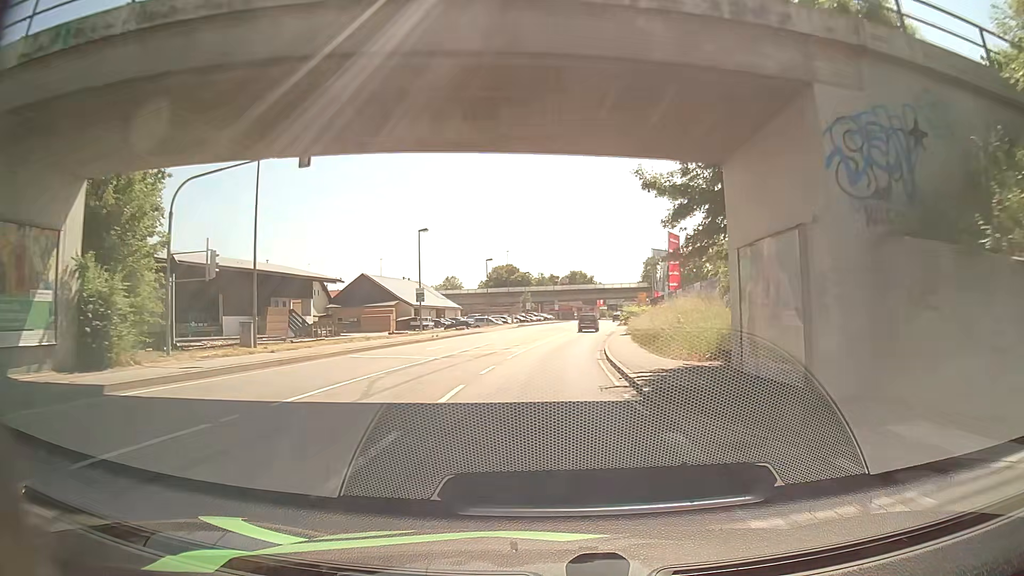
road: primary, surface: asphalt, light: Day
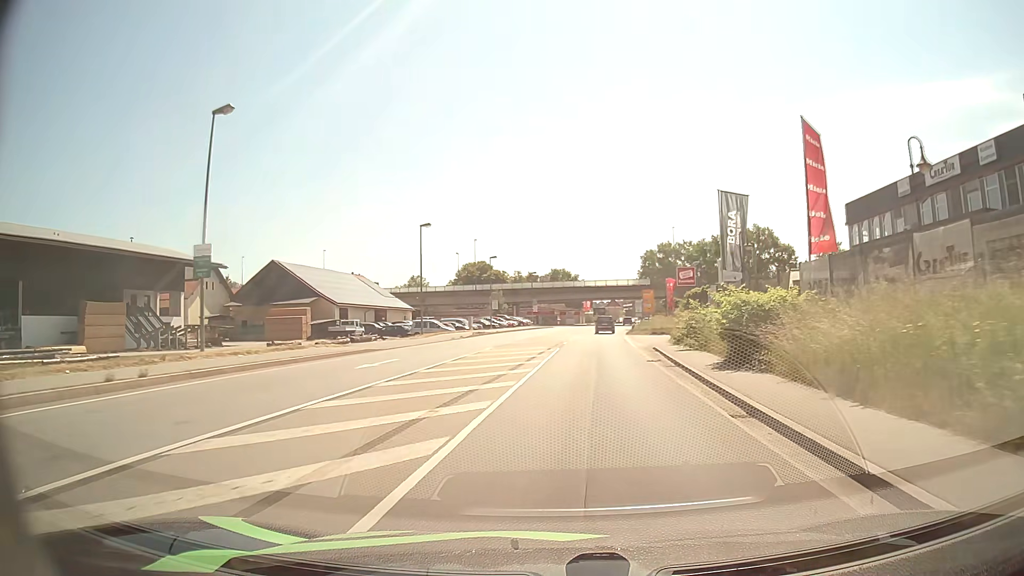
(+0.3, +31.9) m; +2°
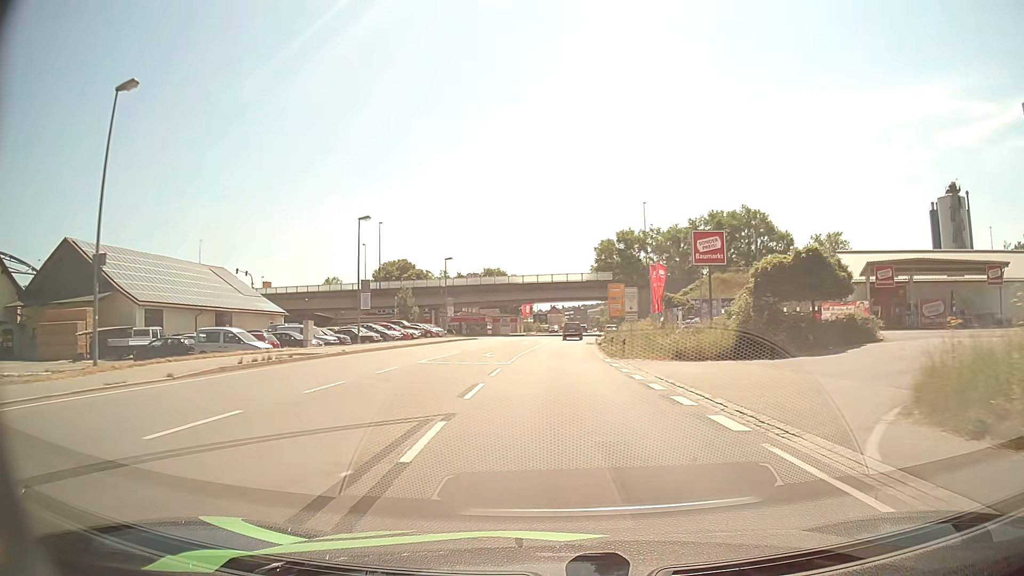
(+1.4, +32.2) m; +5°
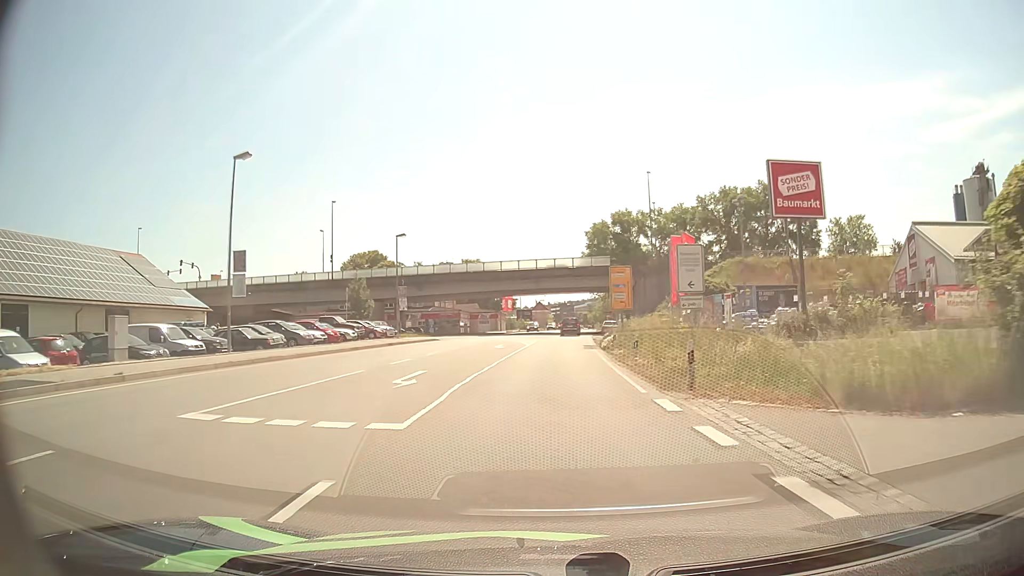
(+0.1, +16.3) m; +1°
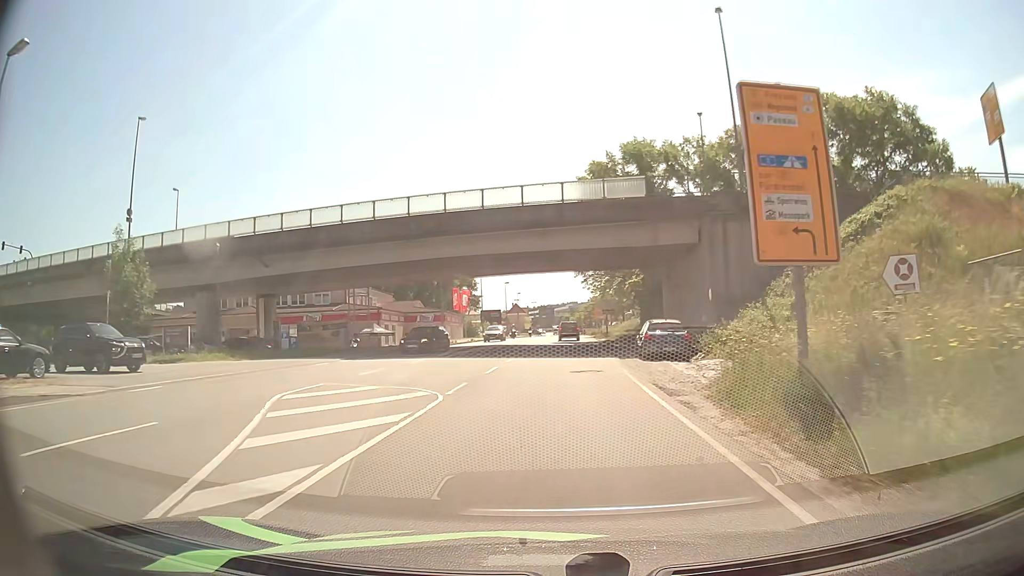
(+0.8, +40.7) m; +2°
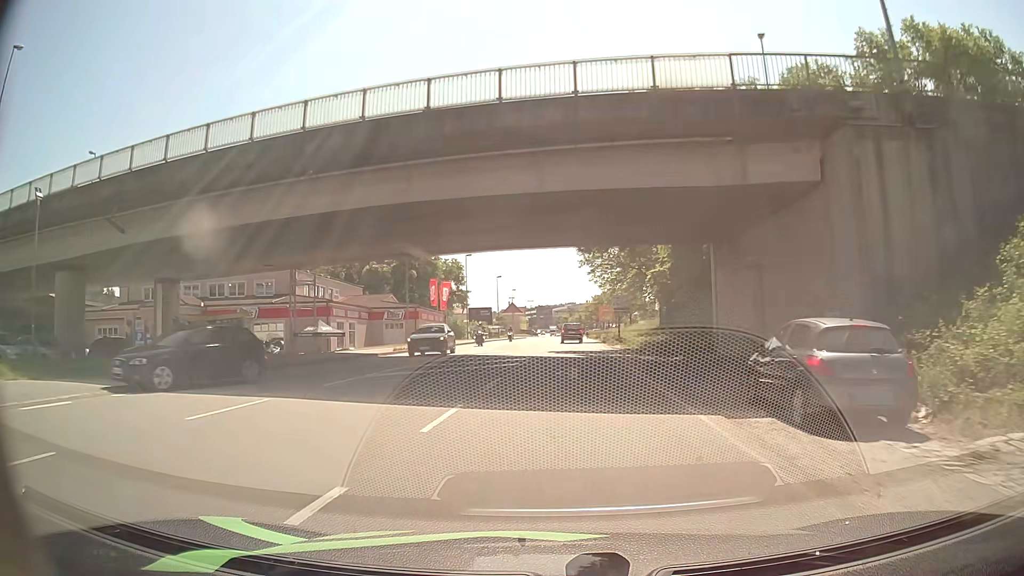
(0.0, +16.0) m; 0°
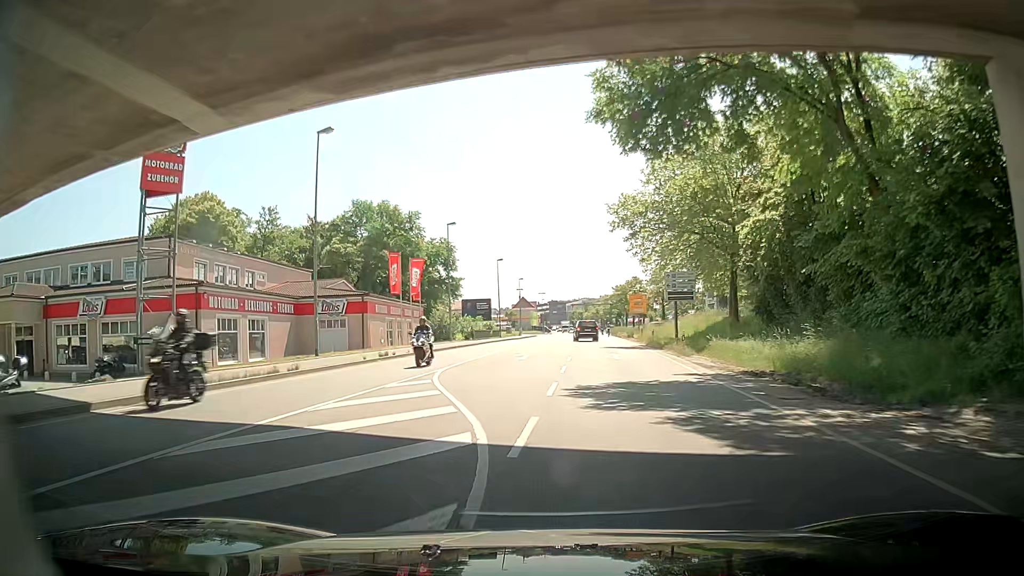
(+0.1, +23.4) m; -2°
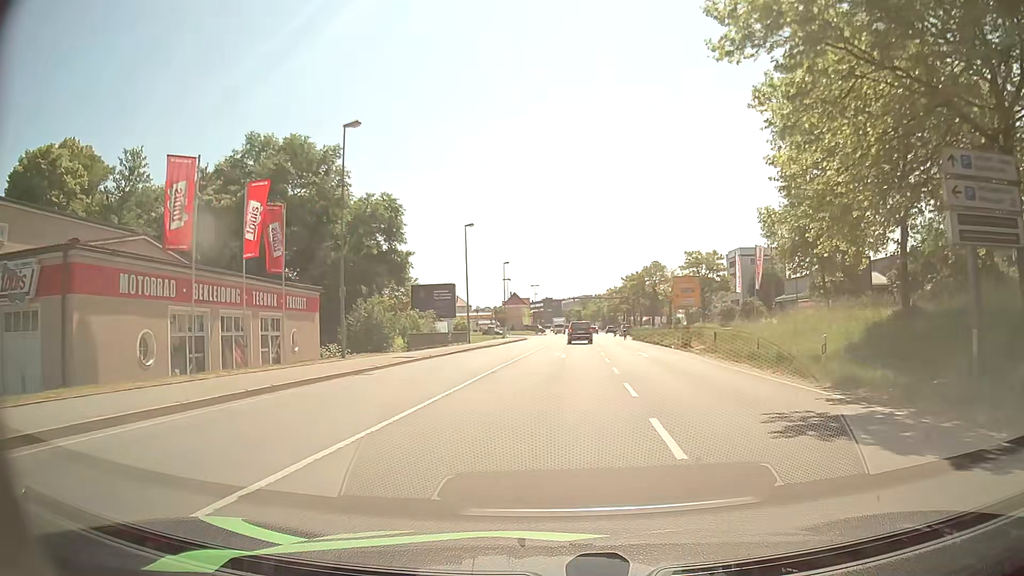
(+0.5, +29.8) m; +2°
